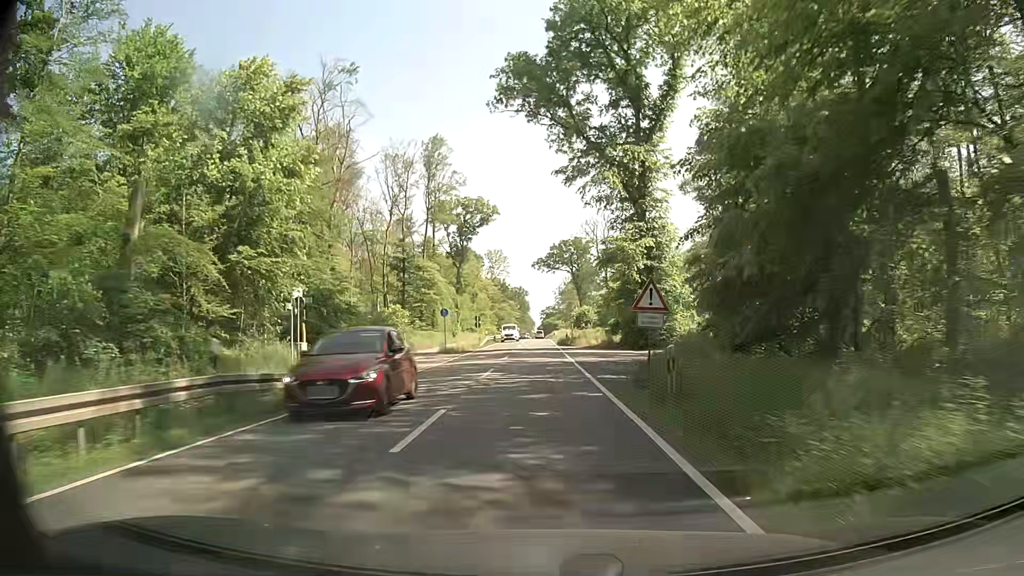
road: secondary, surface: asphalt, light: Day
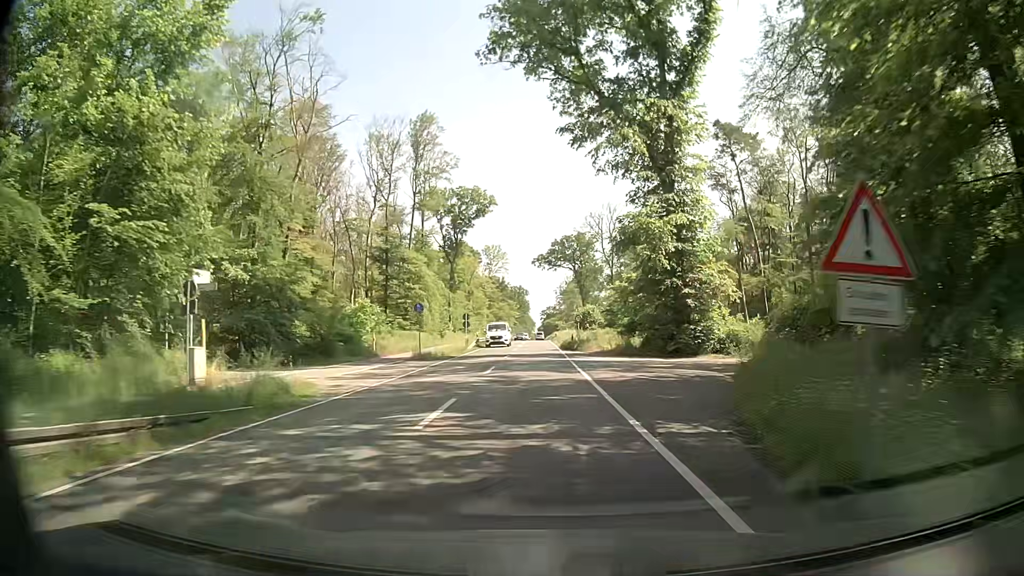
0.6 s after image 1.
(0.0, +10.2) m; 0°
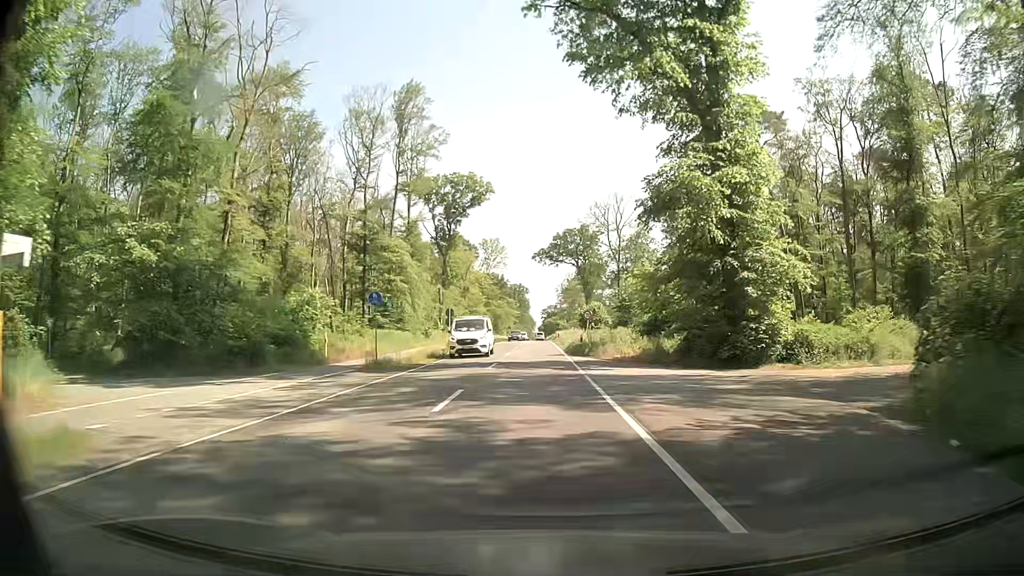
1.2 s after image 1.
(+0.1, +10.3) m; +1°
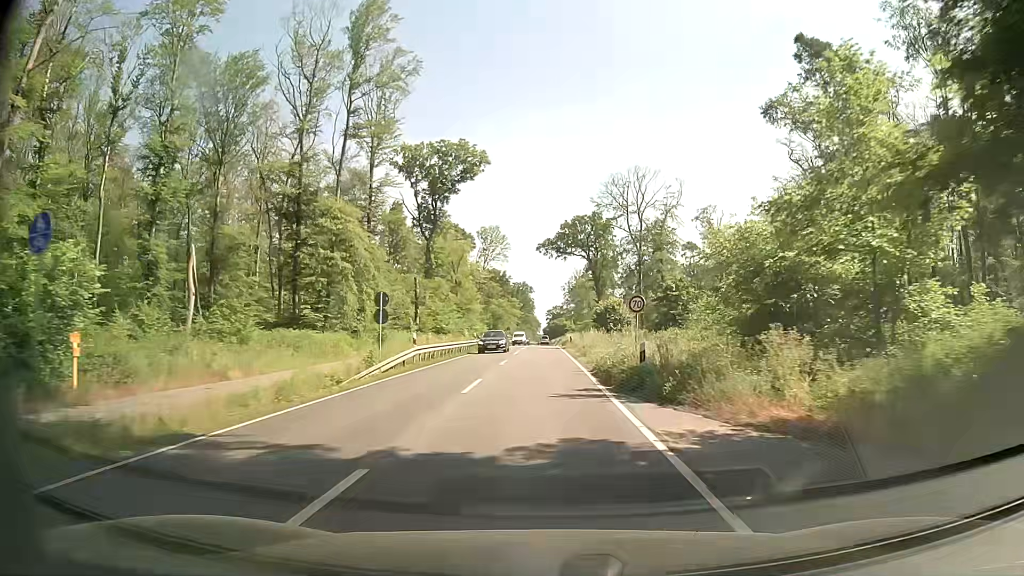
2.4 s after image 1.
(-0.2, +20.7) m; 0°
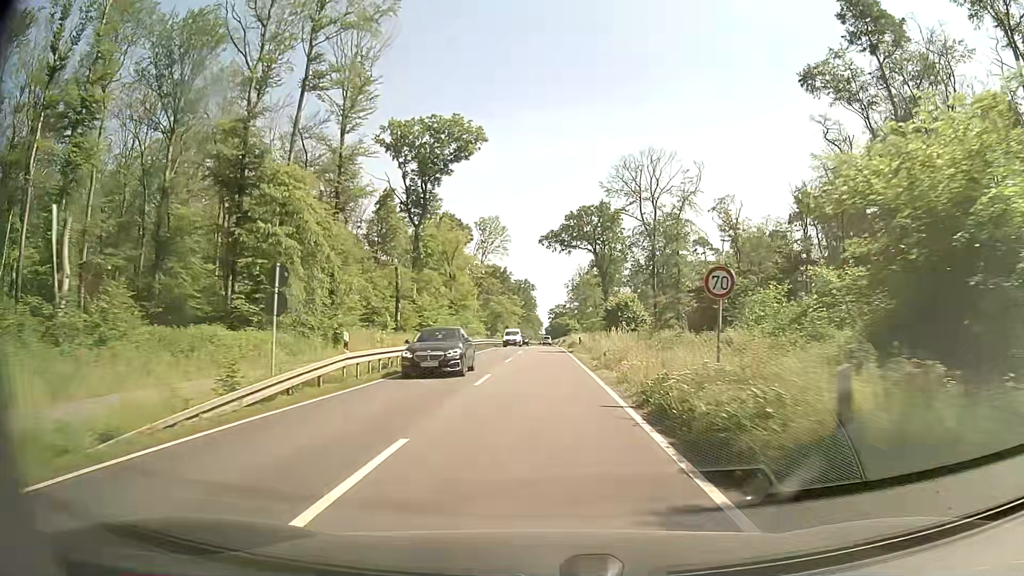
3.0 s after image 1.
(-0.1, +10.4) m; 0°
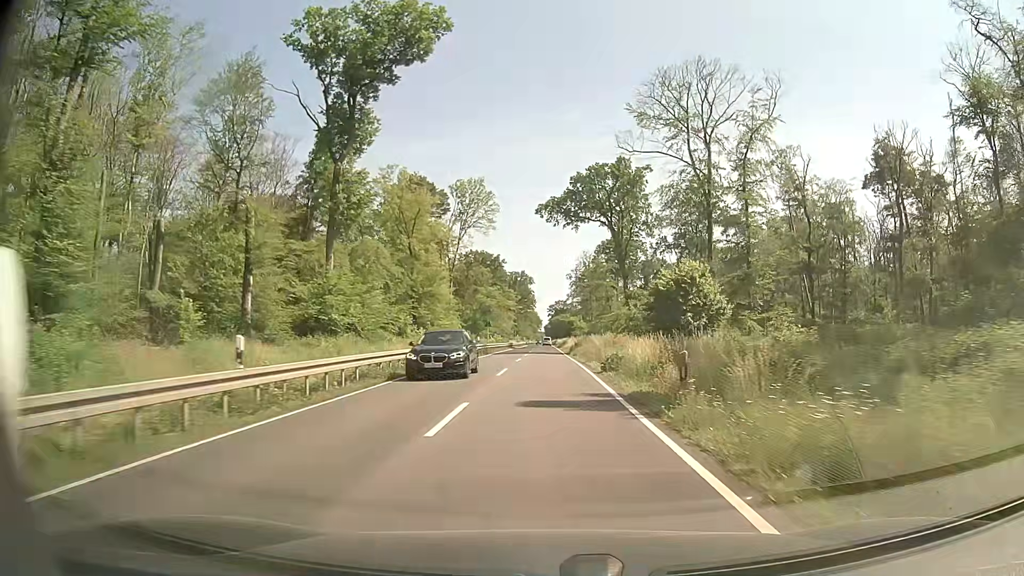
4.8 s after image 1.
(-0.1, +31.6) m; 0°
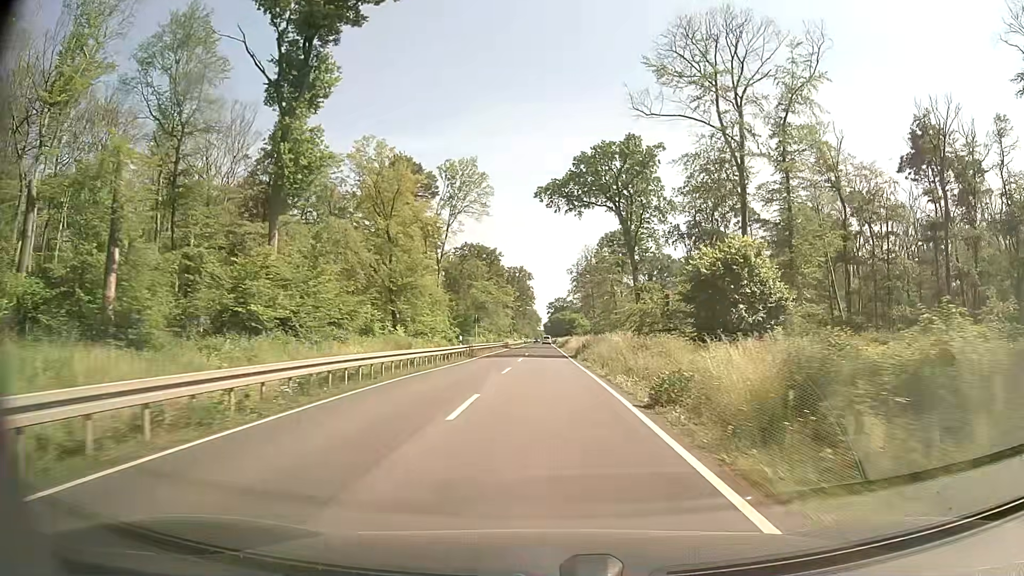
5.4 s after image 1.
(0.0, +10.6) m; 0°
